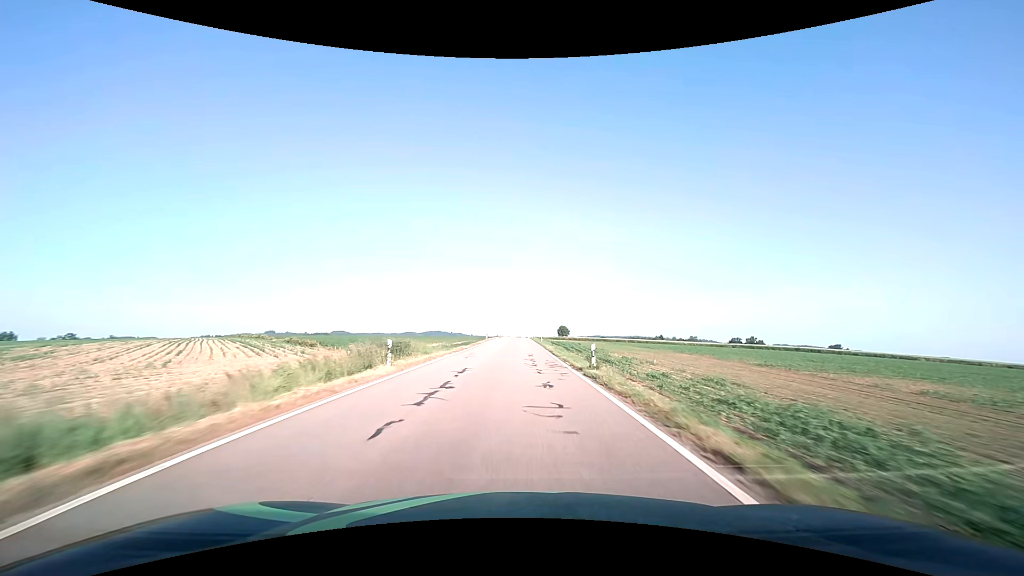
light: Day
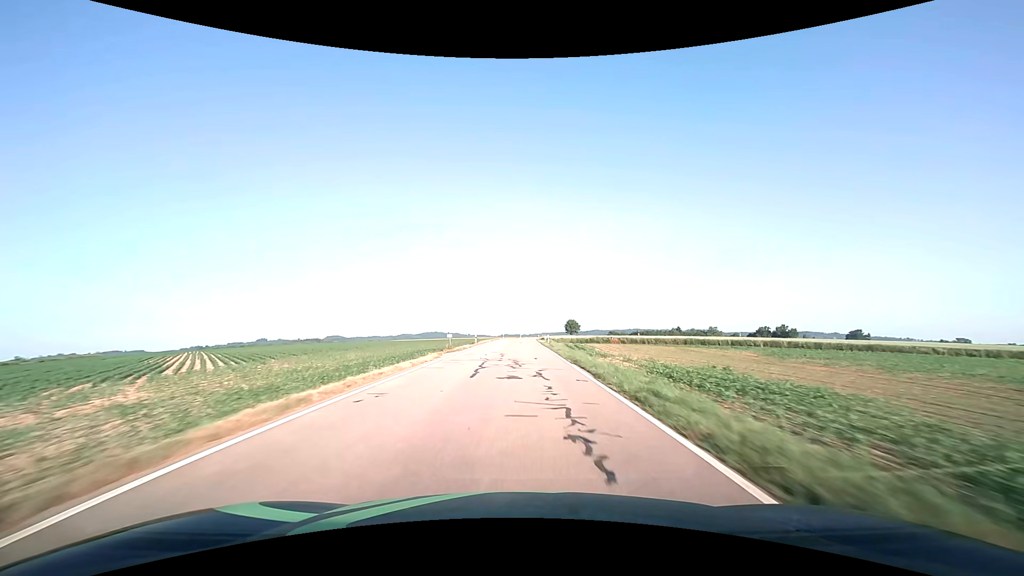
(+0.1, +68.0) m; 0°
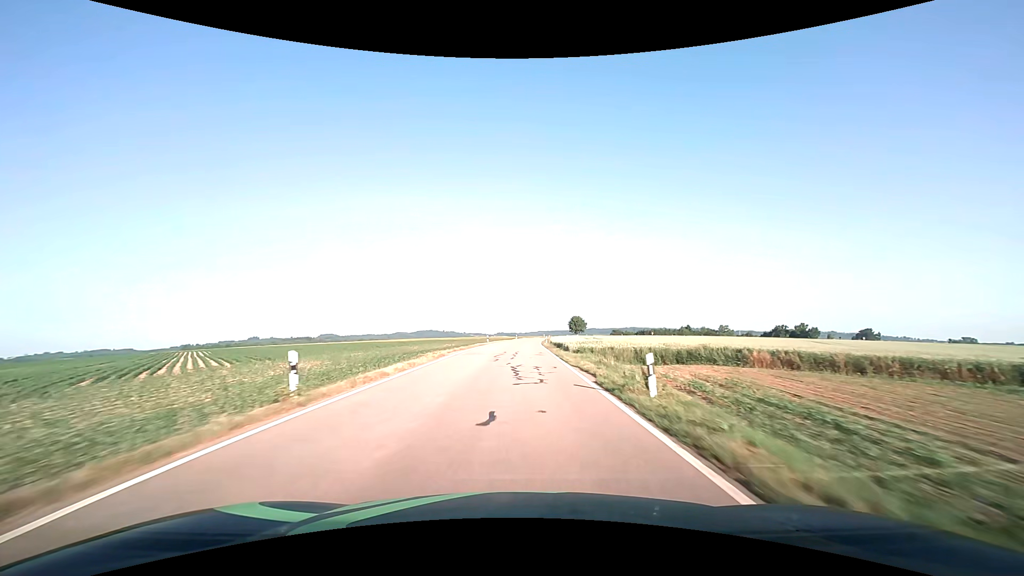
(+0.2, +39.9) m; 0°
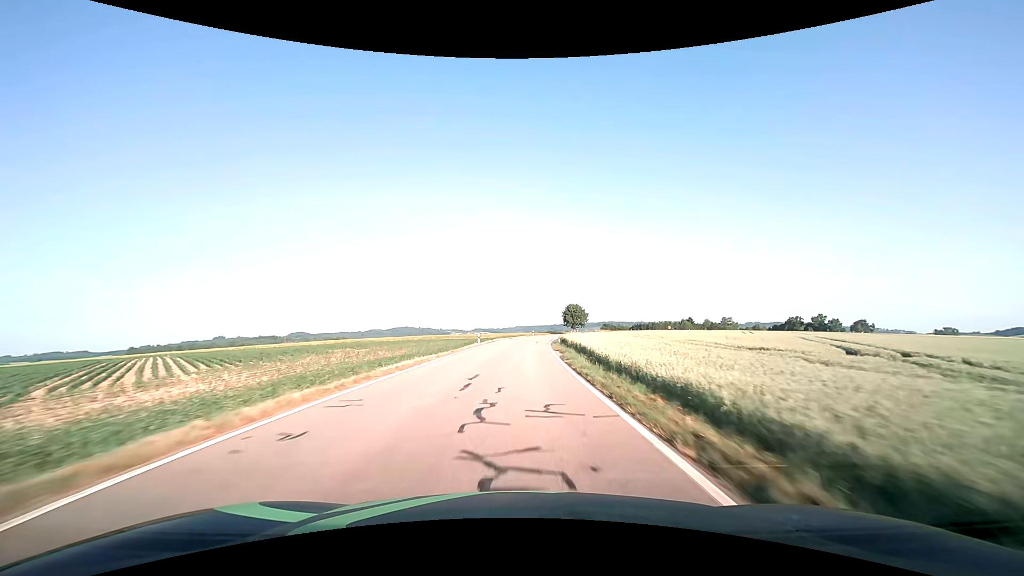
(+1.0, +65.4) m; +2°
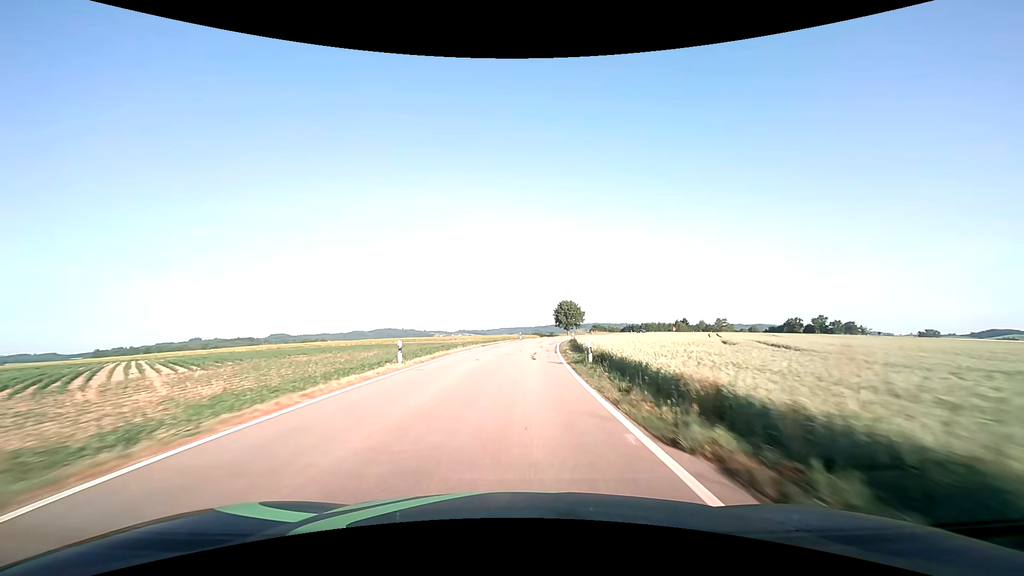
(+0.3, +26.1) m; +2°
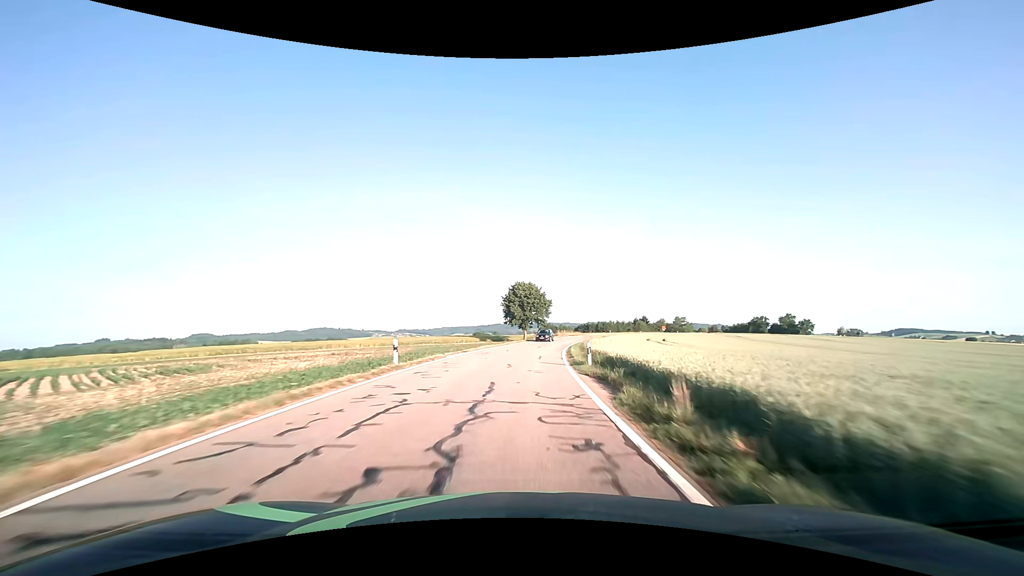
(+2.6, +51.2) m; +6°
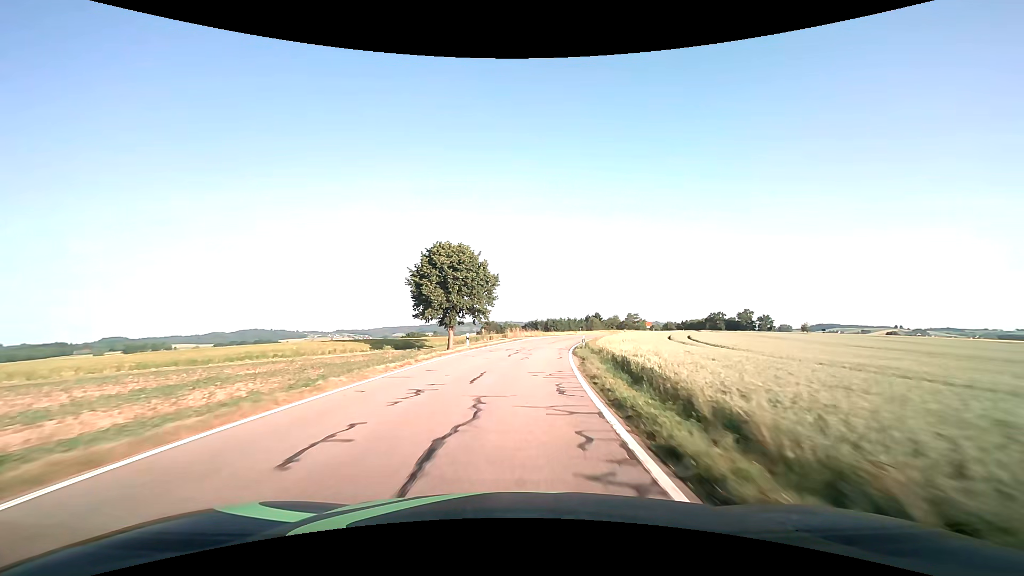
(+2.1, +36.9) m; +6°
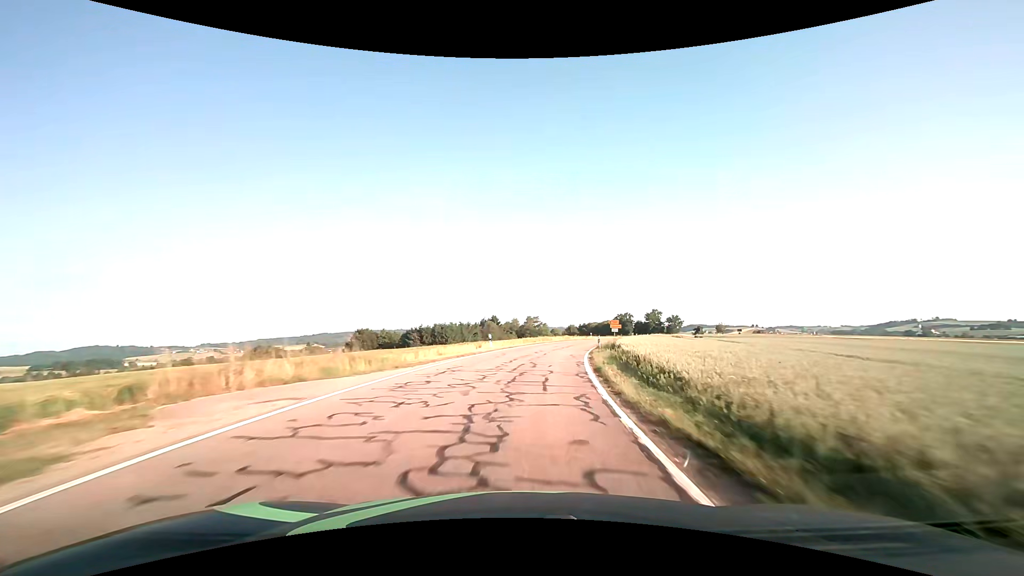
(+4.6, +48.3) m; +12°
(0, +10) (+1, +20) (+2, +30) (+4, +40) (+6, +49) (+9, +59) (+12, +69) (+15, +78) (+19, +87) (+23, +97) m
